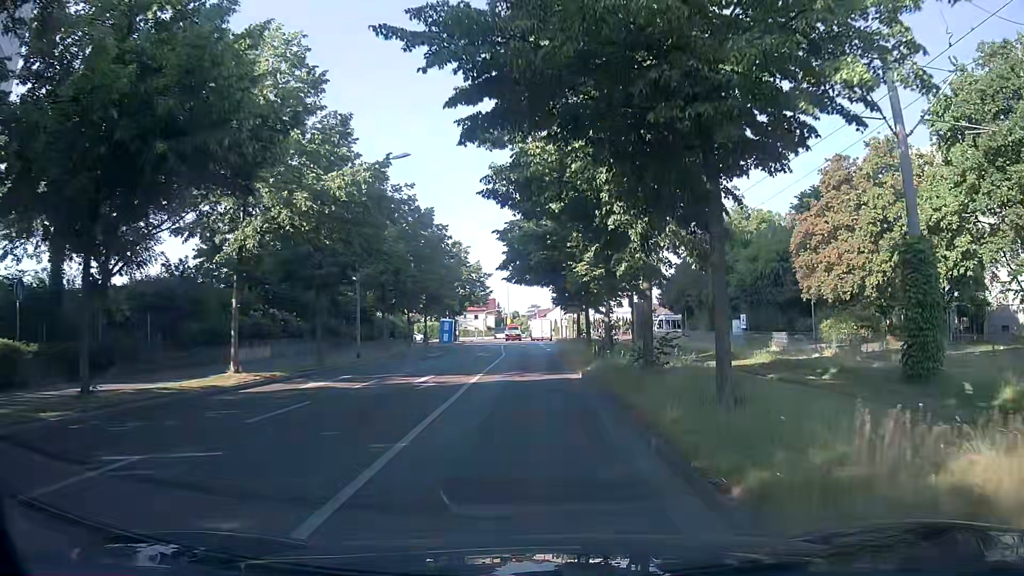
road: residential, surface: asphalt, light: Day
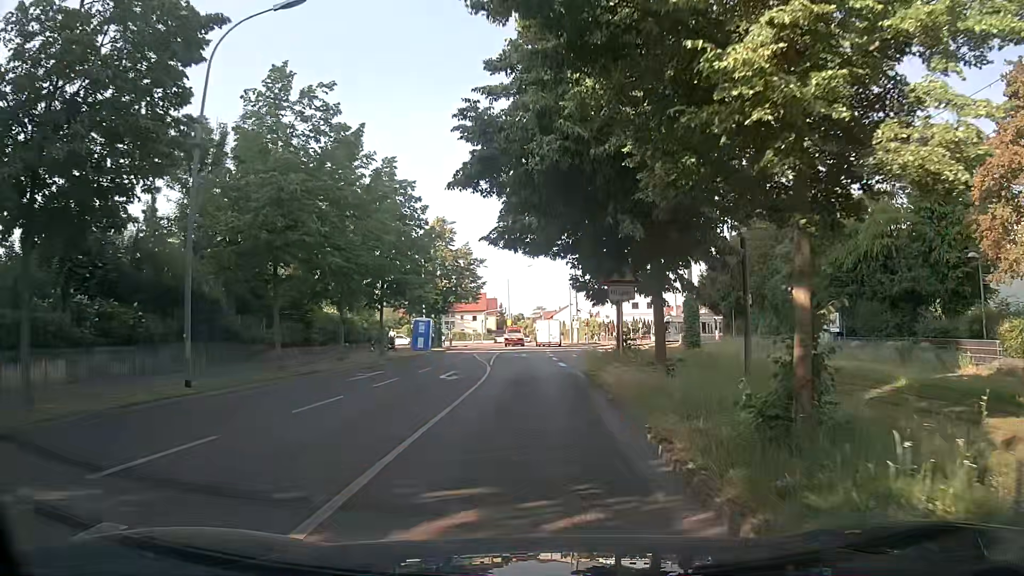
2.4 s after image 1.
(+0.1, +16.2) m; 0°
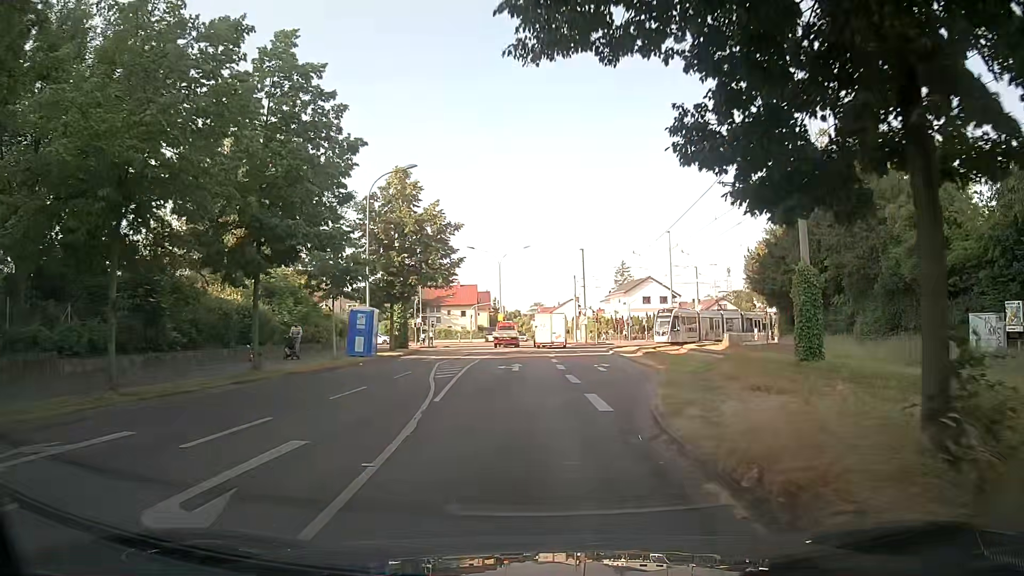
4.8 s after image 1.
(0.0, +16.2) m; -1°
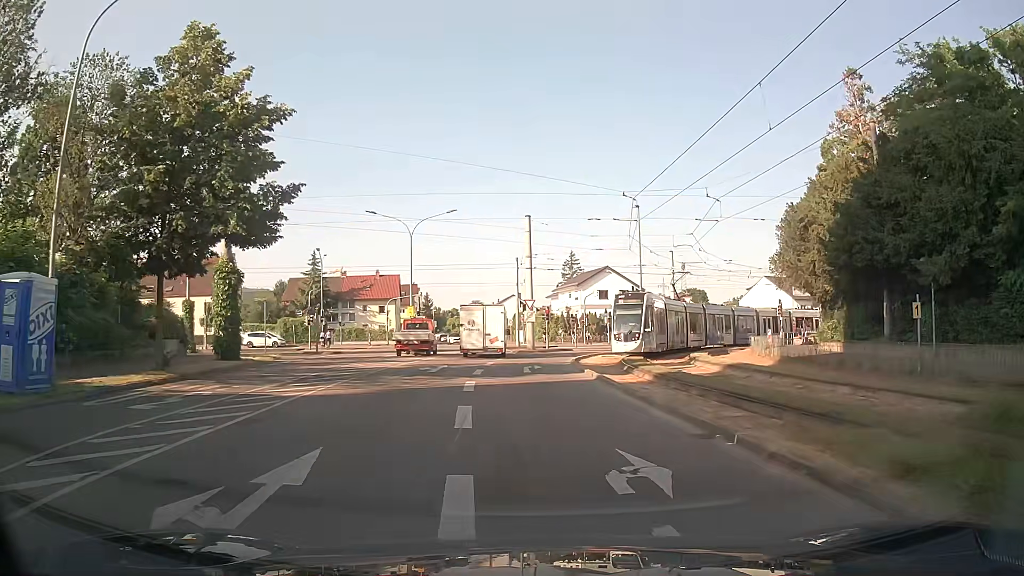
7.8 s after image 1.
(+1.3, +19.9) m; +6°
